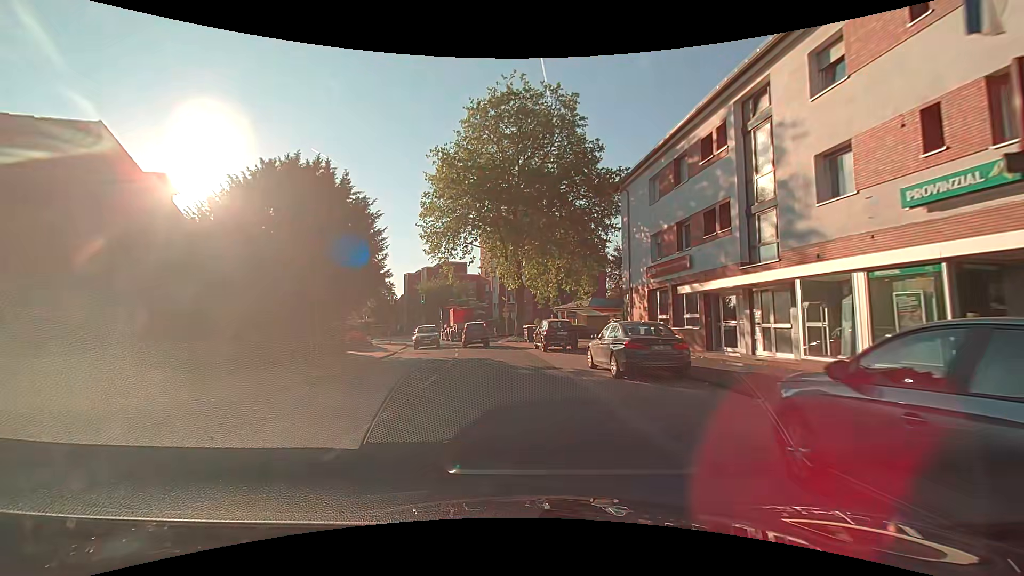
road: secondary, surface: asphalt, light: Day
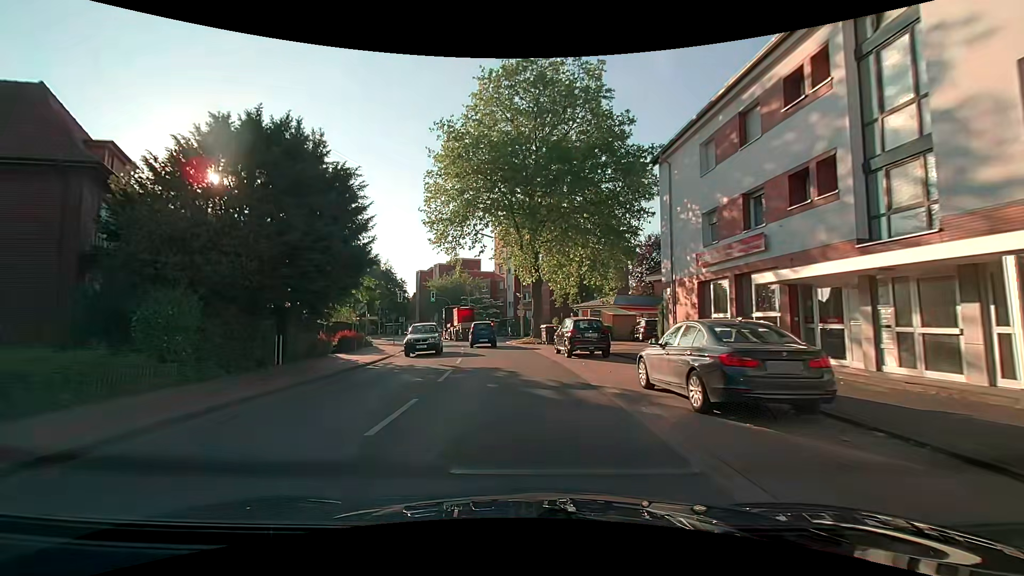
(0.0, +4.9) m; -2°
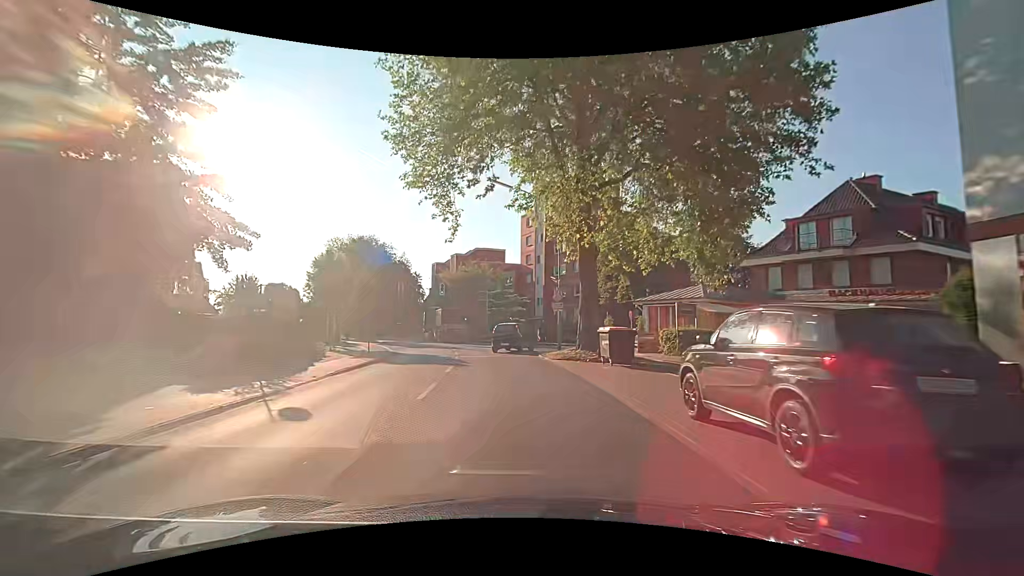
(-0.3, +15.5) m; -2°
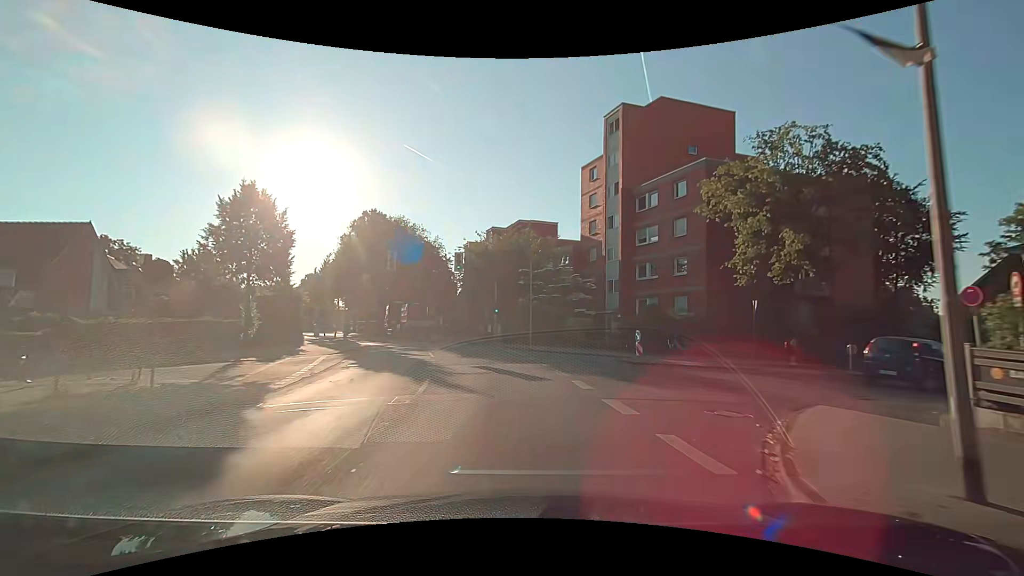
(-1.1, +22.5) m; -5°
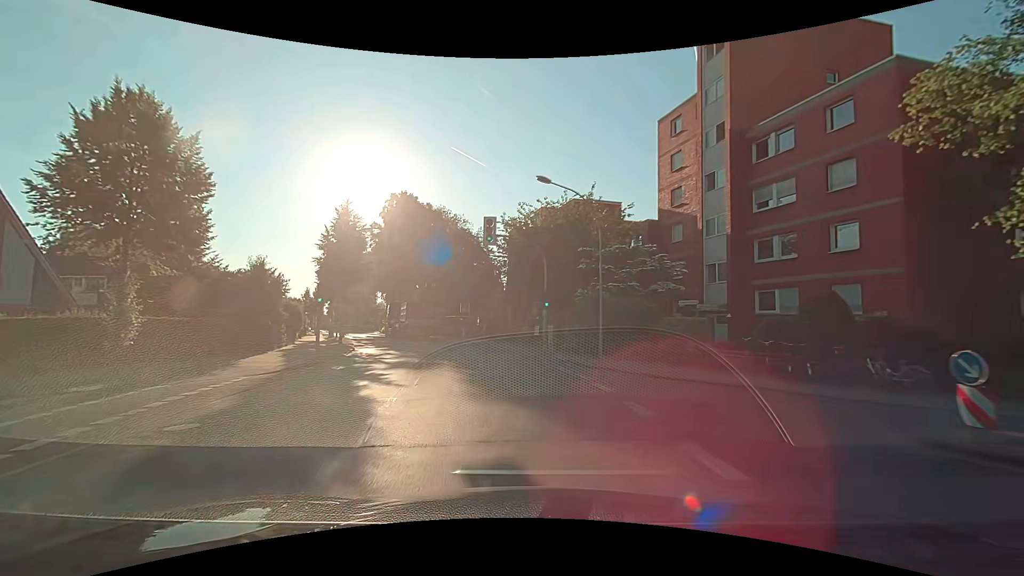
(-0.5, +12.3) m; -5°
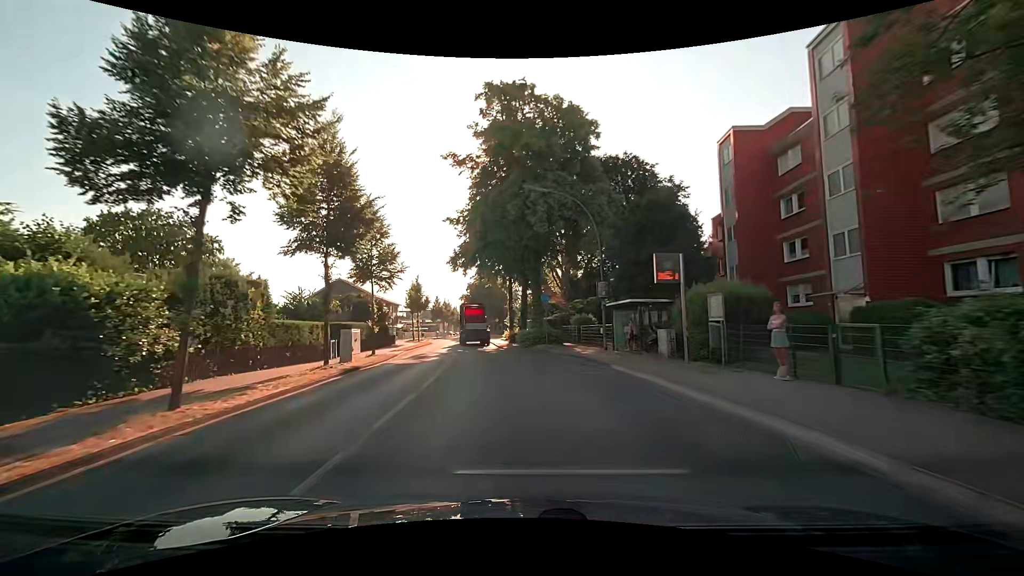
(-5.0, +32.3) m; -17°
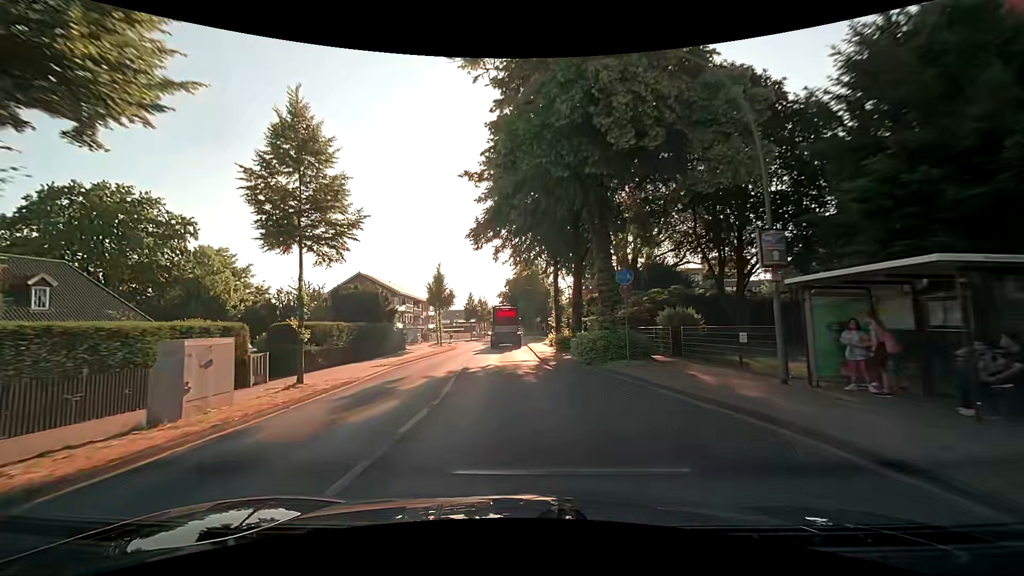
(-0.5, +13.8) m; -5°
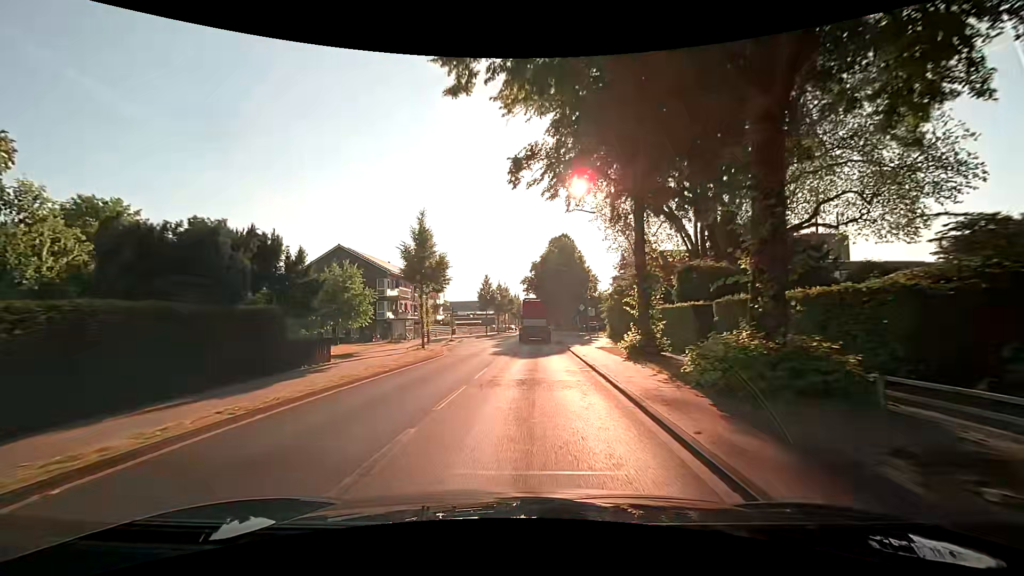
(-0.8, +21.4) m; -4°
(0, +10) (+1, +20) (+1, +30) (+2, +40) (+2, +50) (+3, +60) (+4, +70) (+4, +80) (+5, +90) (+5, +100) m
